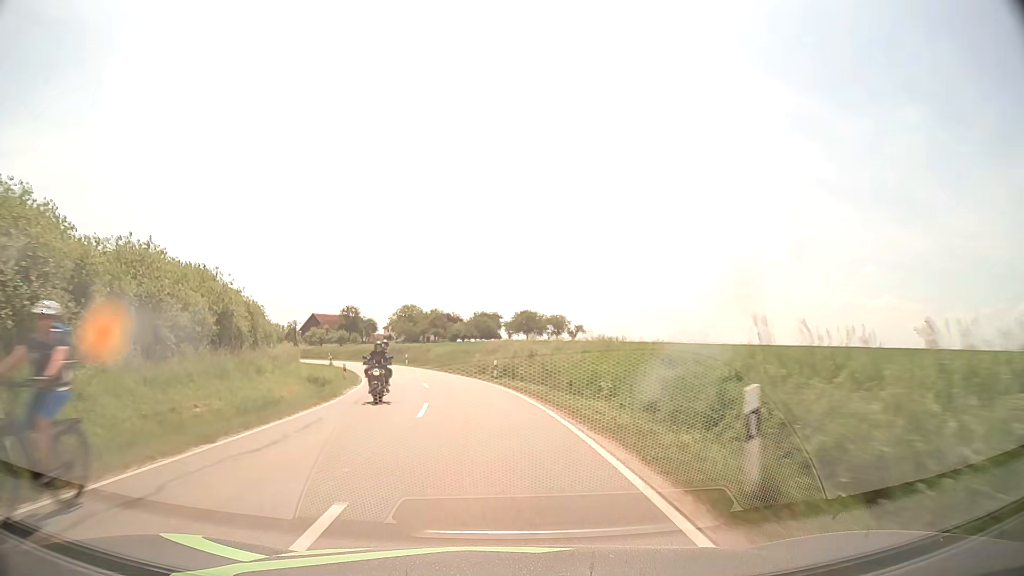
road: tertiary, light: Day
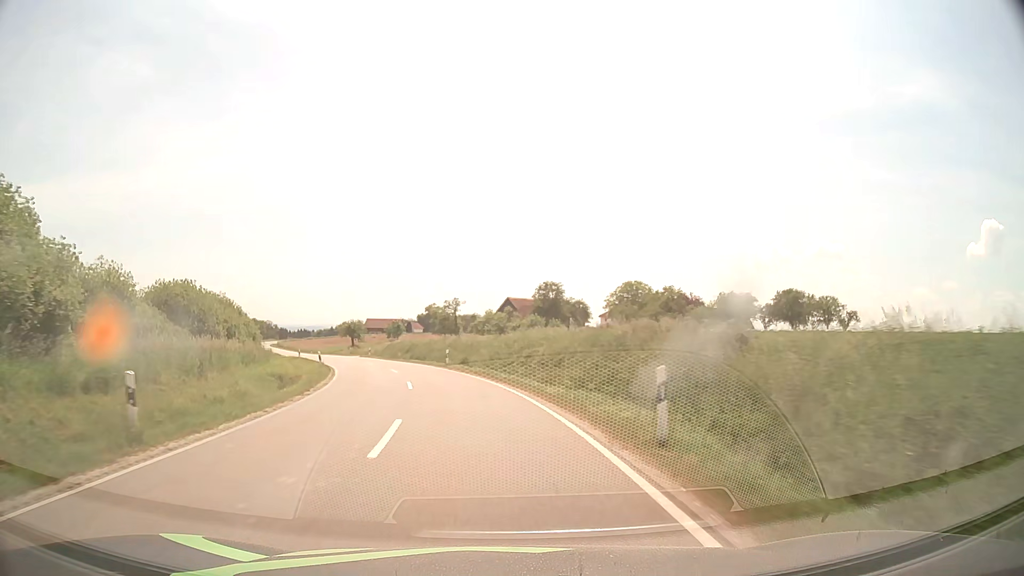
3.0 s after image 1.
(-7.8, +53.7) m; -18°
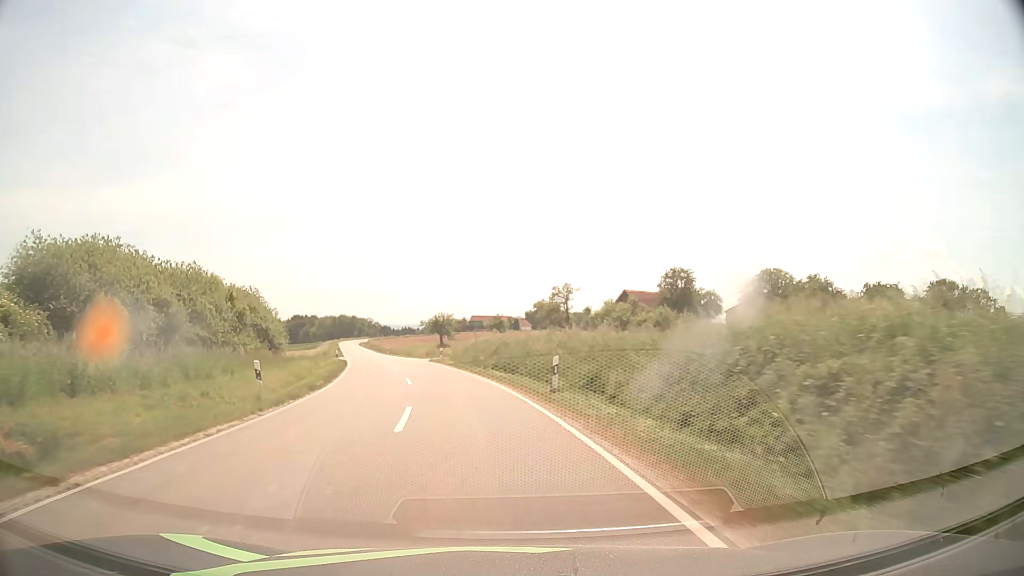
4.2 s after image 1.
(-1.7, +21.7) m; -9°
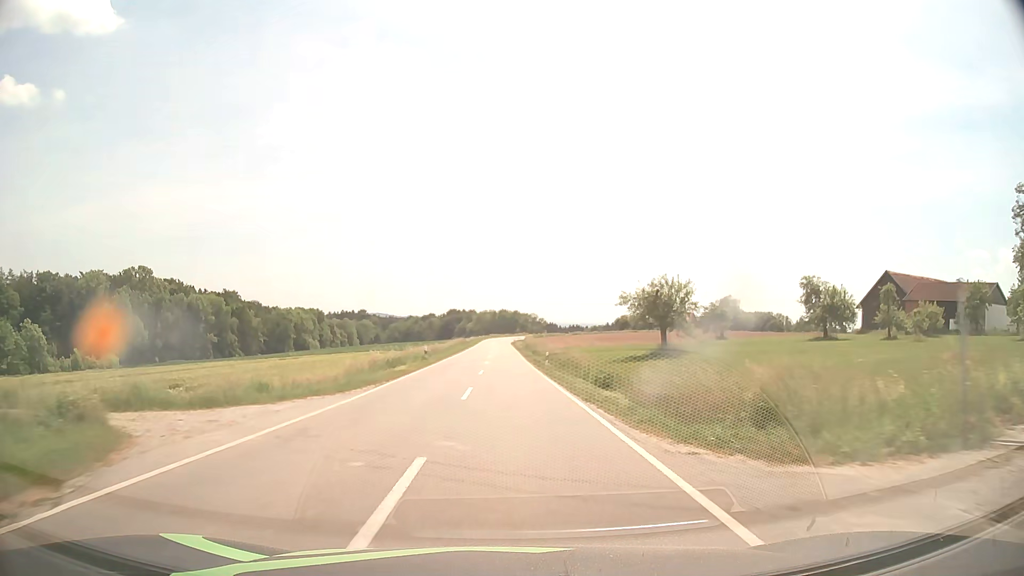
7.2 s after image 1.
(-9.2, +53.8) m; -15°
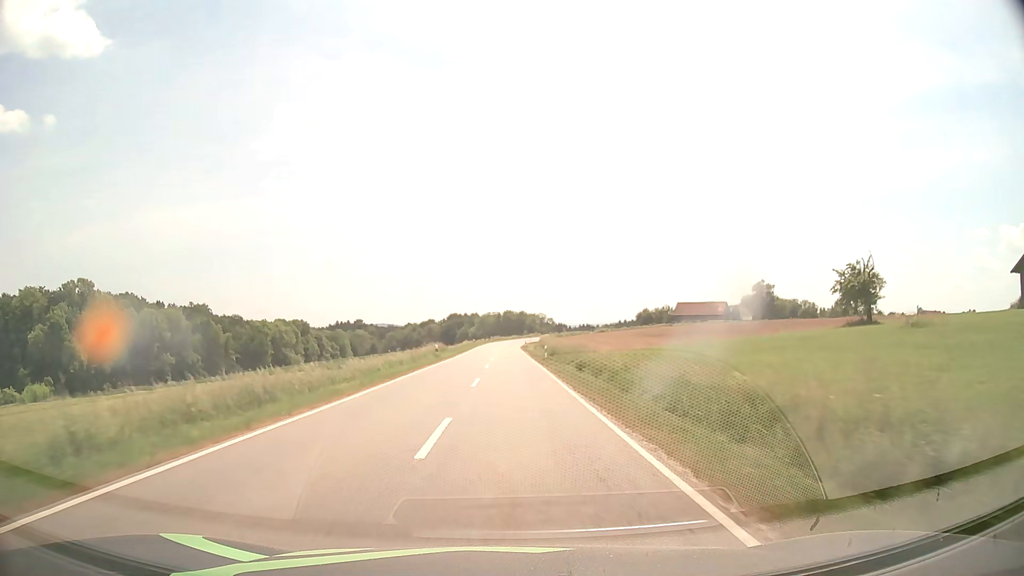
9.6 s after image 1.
(0.0, +44.5) m; 0°
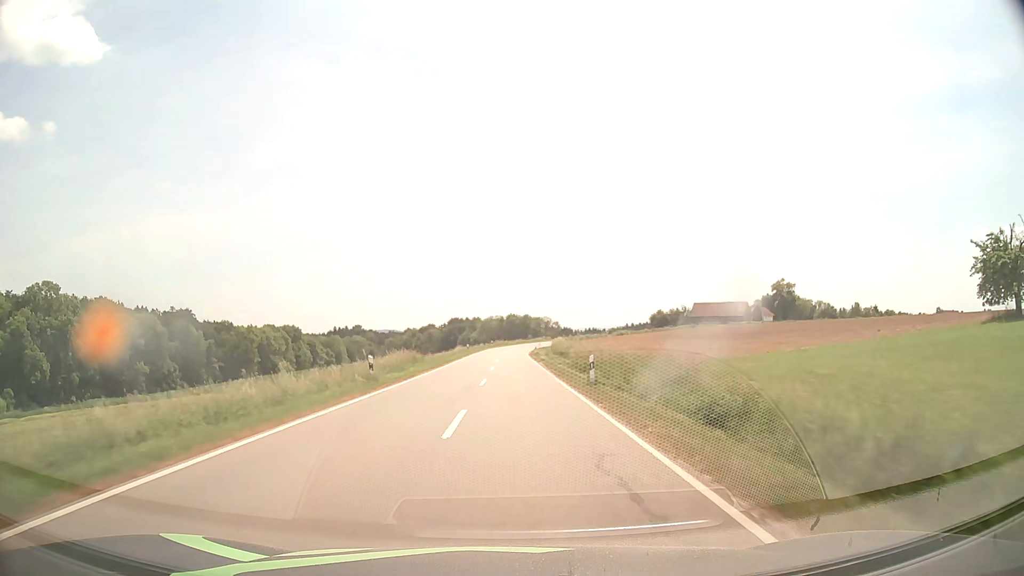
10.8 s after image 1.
(-0.1, +22.1) m; 0°
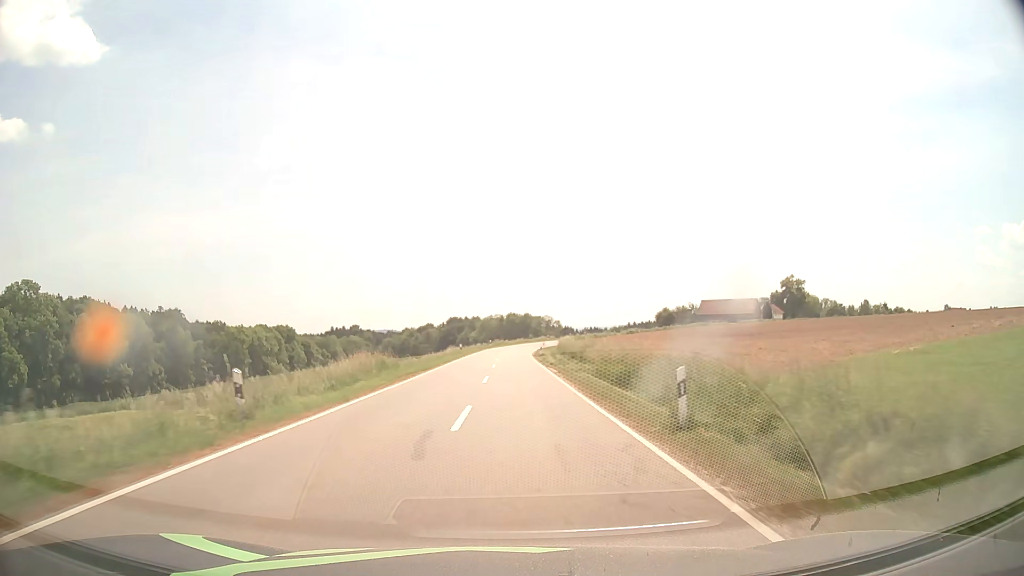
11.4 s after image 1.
(0.0, +11.0) m; 0°
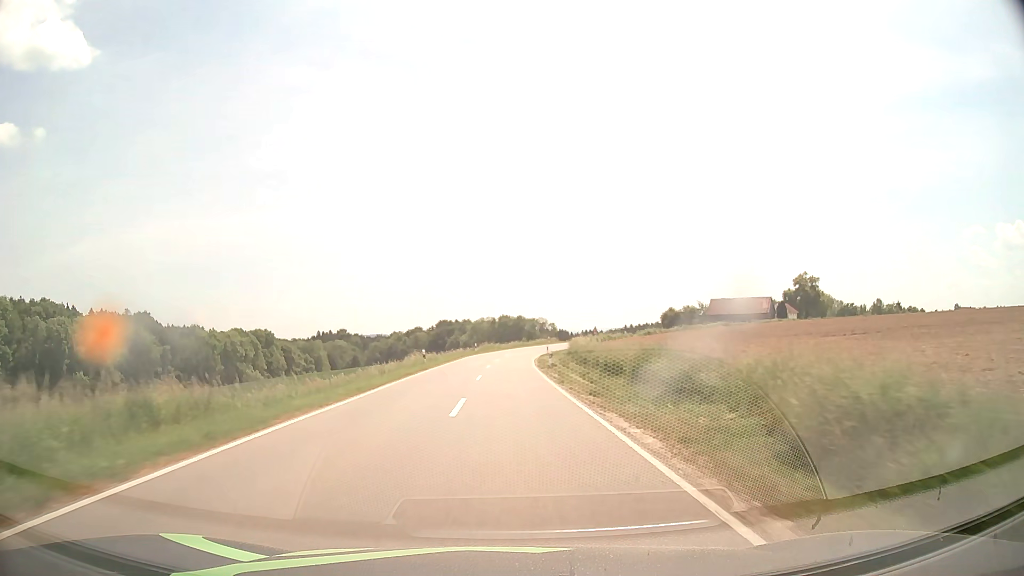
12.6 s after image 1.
(+0.1, +22.2) m; +1°
(0, +10) (0, +20) (0, +30) (0, +40) (0, +50) (+1, +60) (+2, +70) (+4, +80) (+7, +89) (+11, +98) m
